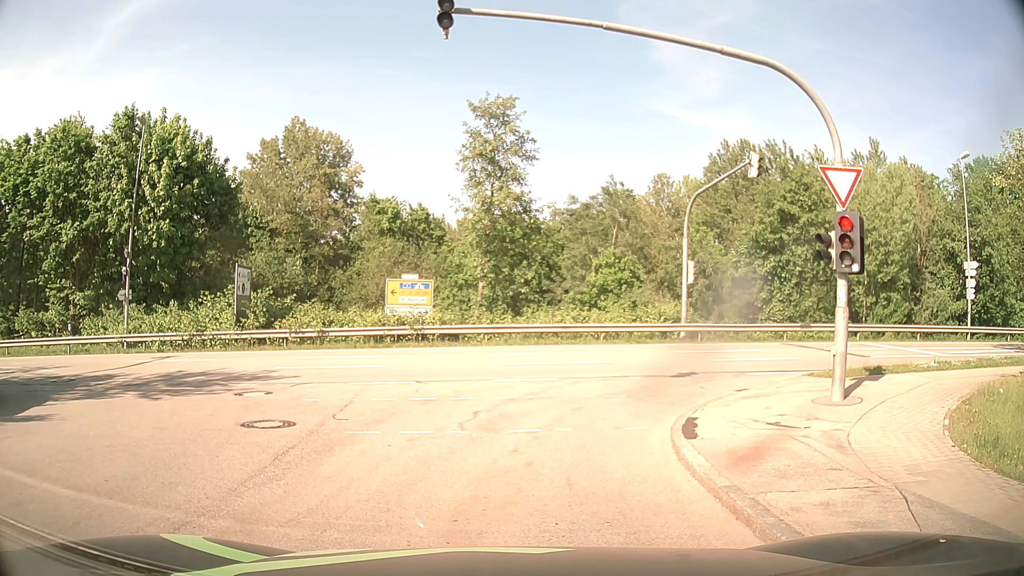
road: residential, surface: asphalt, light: Day
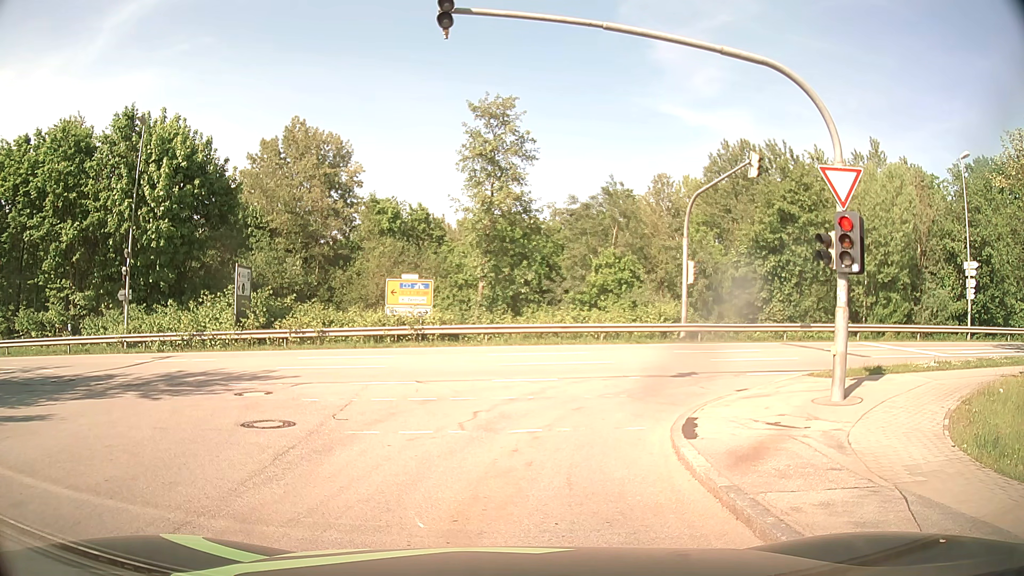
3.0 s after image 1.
(0.0, 0.0) m; 0°
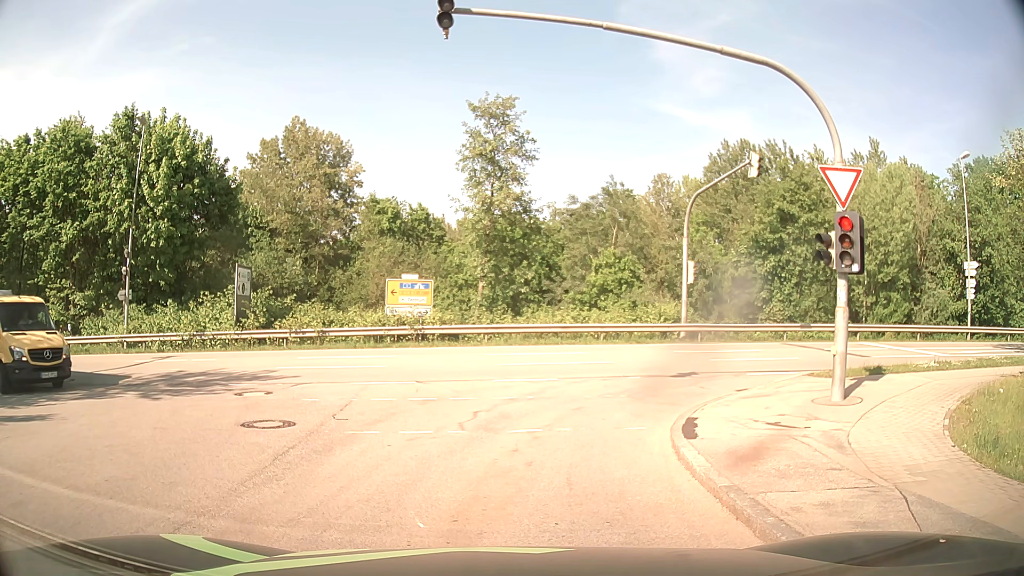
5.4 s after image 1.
(0.0, 0.0) m; 0°
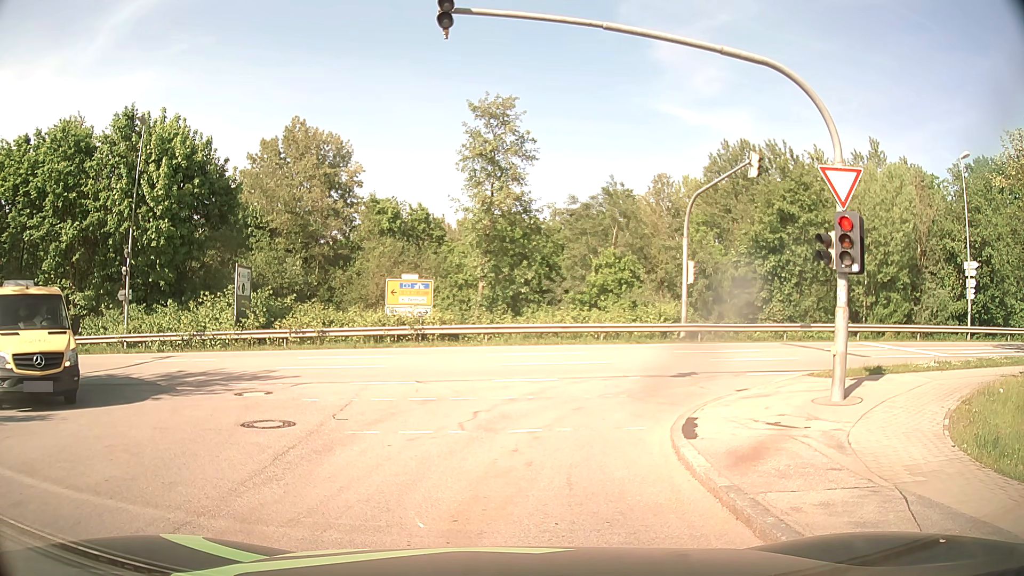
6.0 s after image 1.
(0.0, 0.0) m; 0°
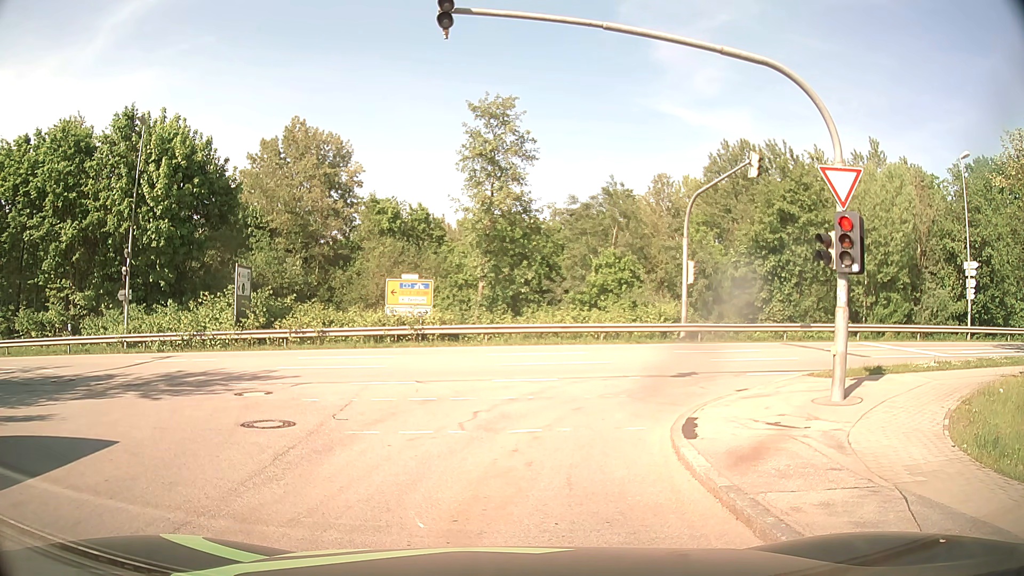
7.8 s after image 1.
(0.0, 0.0) m; 0°
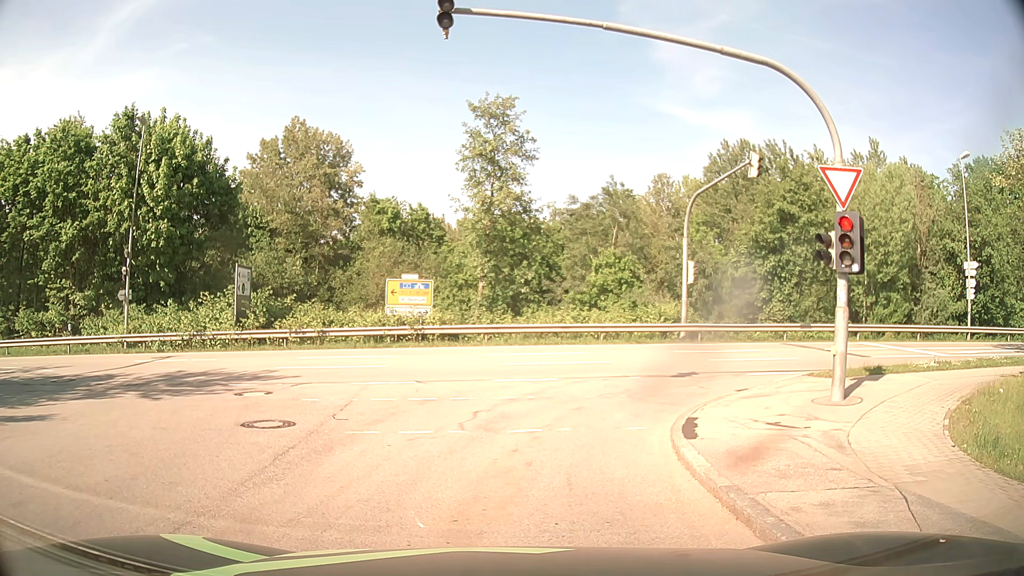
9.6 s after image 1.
(0.0, 0.0) m; 0°
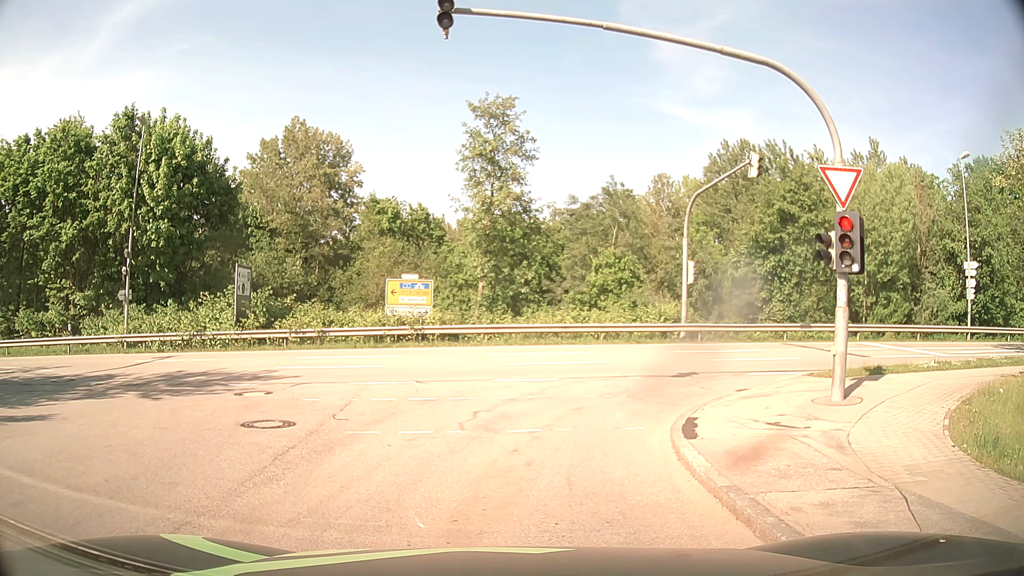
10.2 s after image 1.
(0.0, 0.0) m; 0°
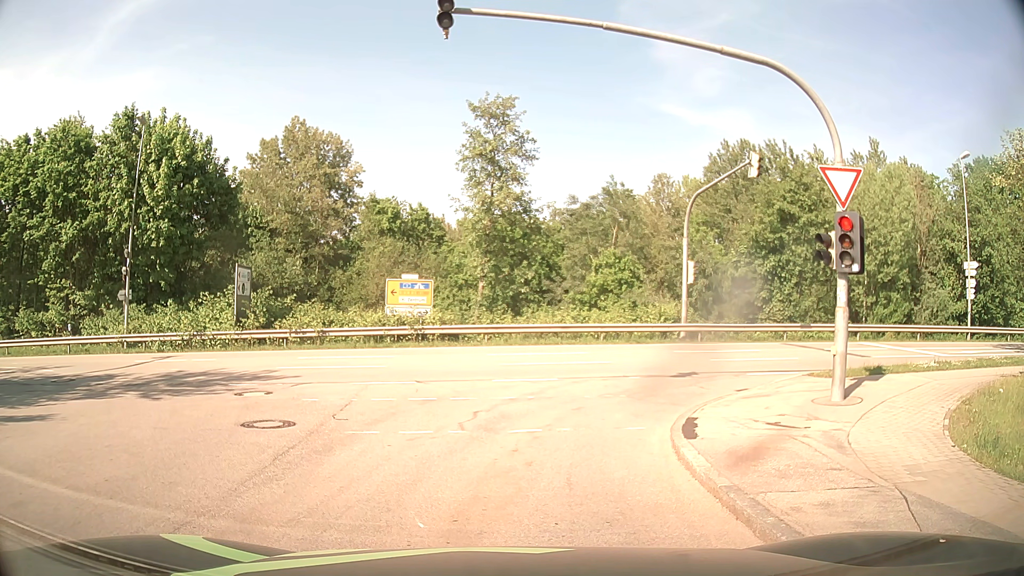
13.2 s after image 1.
(0.0, 0.0) m; 0°
